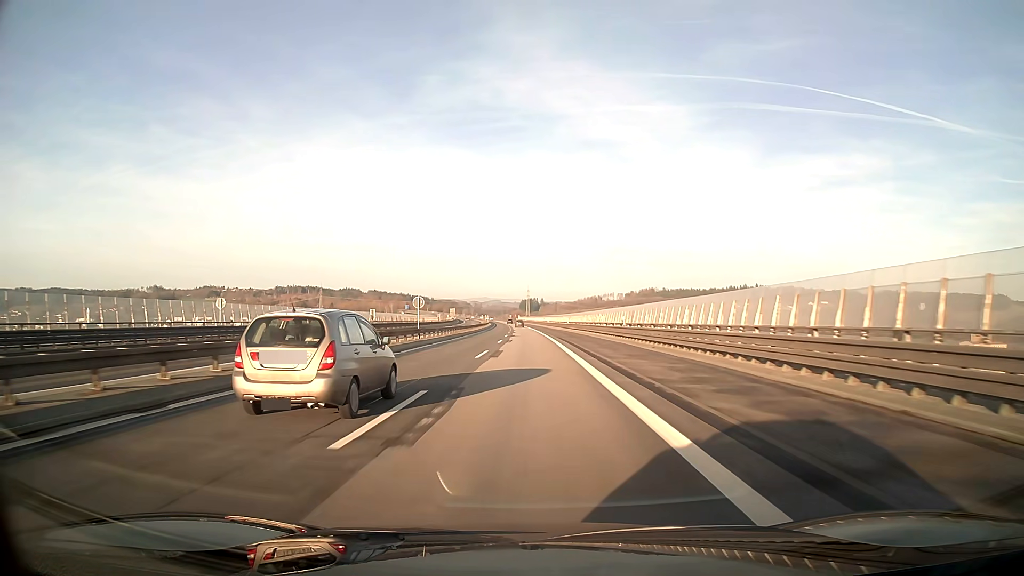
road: motorway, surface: asphalt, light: Day
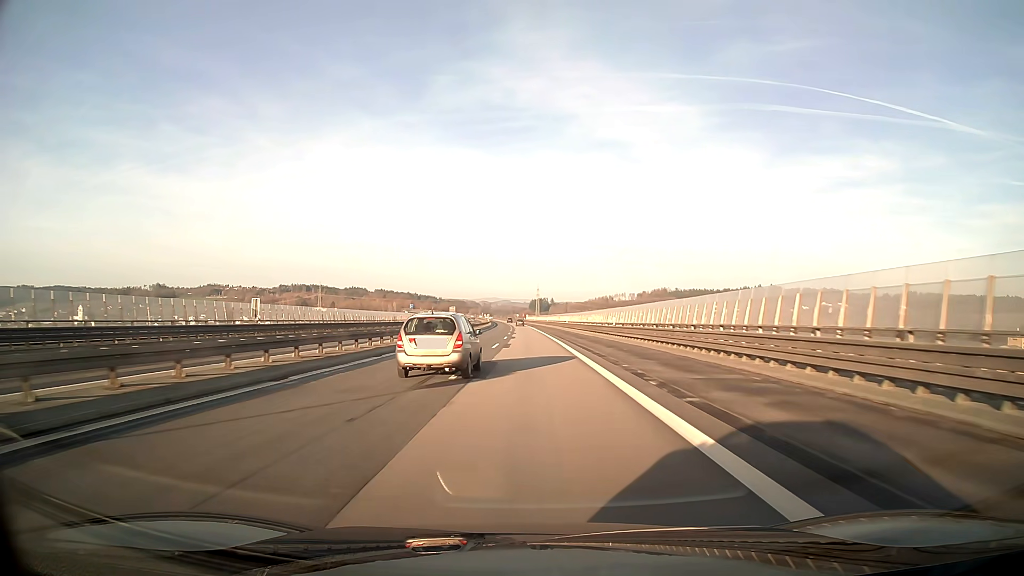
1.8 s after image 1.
(-0.4, +45.9) m; -1°
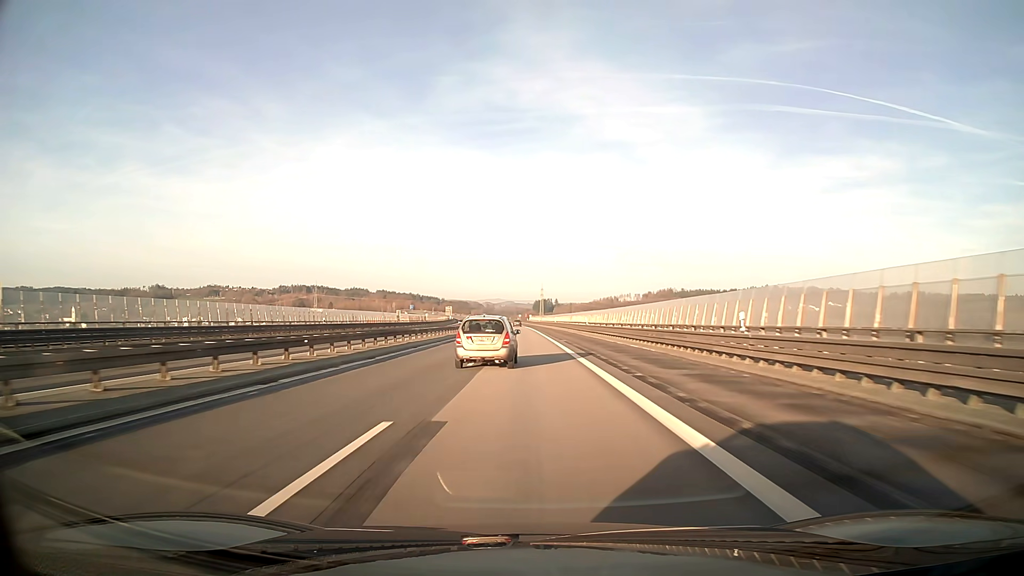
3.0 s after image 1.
(-0.1, +30.9) m; 0°
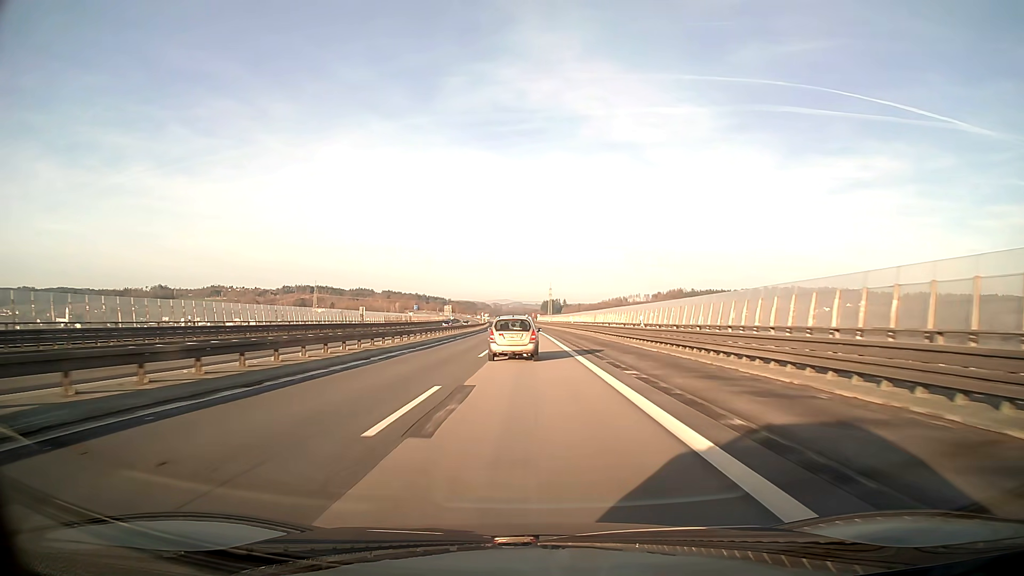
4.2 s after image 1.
(-0.2, +31.1) m; -1°
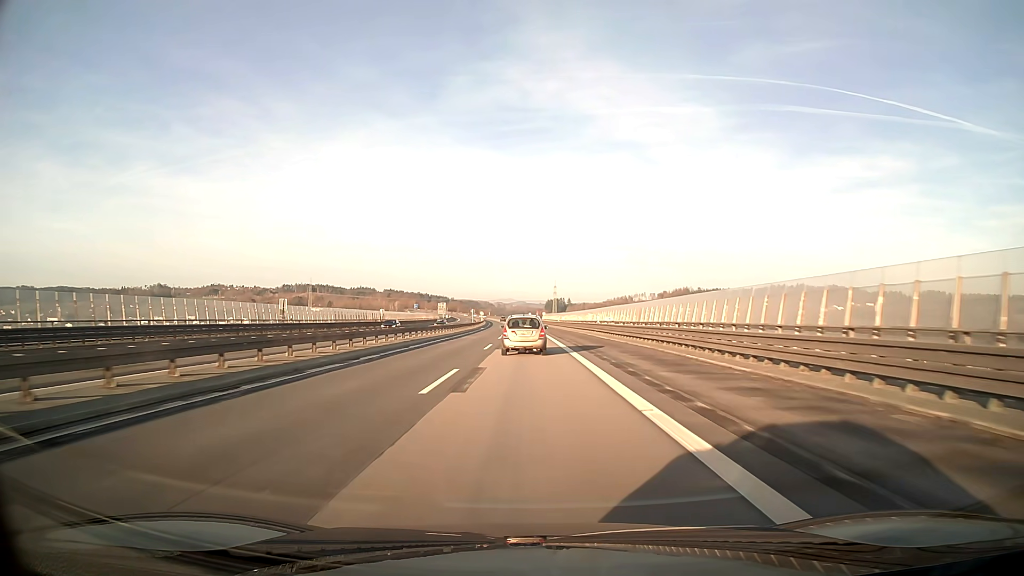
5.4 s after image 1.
(-0.1, +31.3) m; 0°
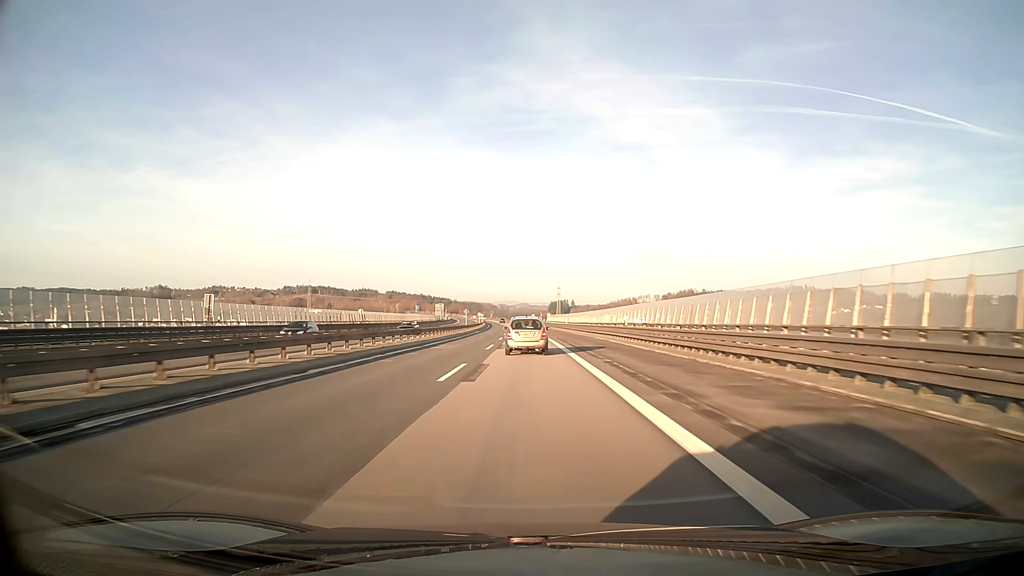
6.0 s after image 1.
(0.0, +15.7) m; 0°
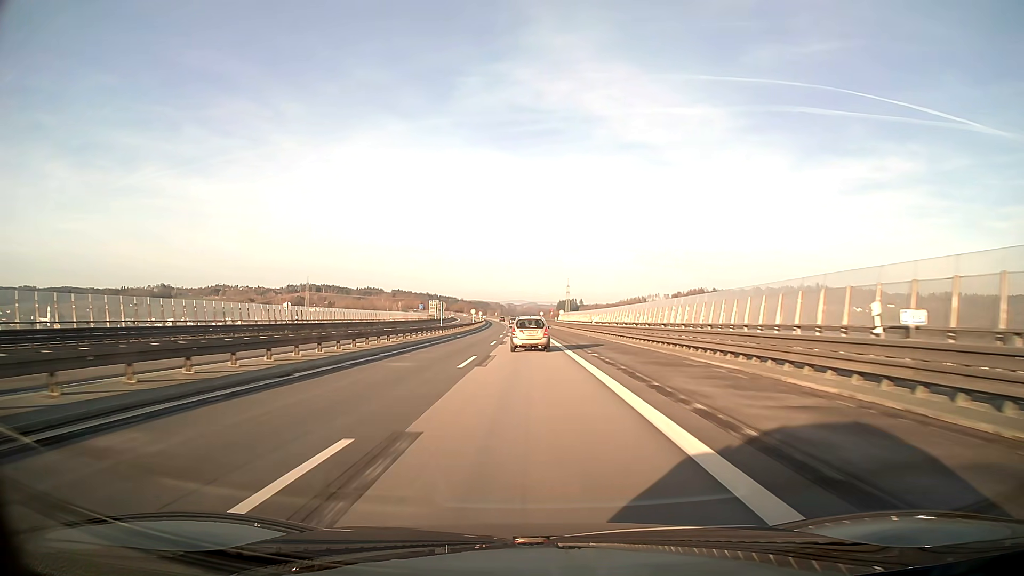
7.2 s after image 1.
(-0.2, +31.4) m; -1°
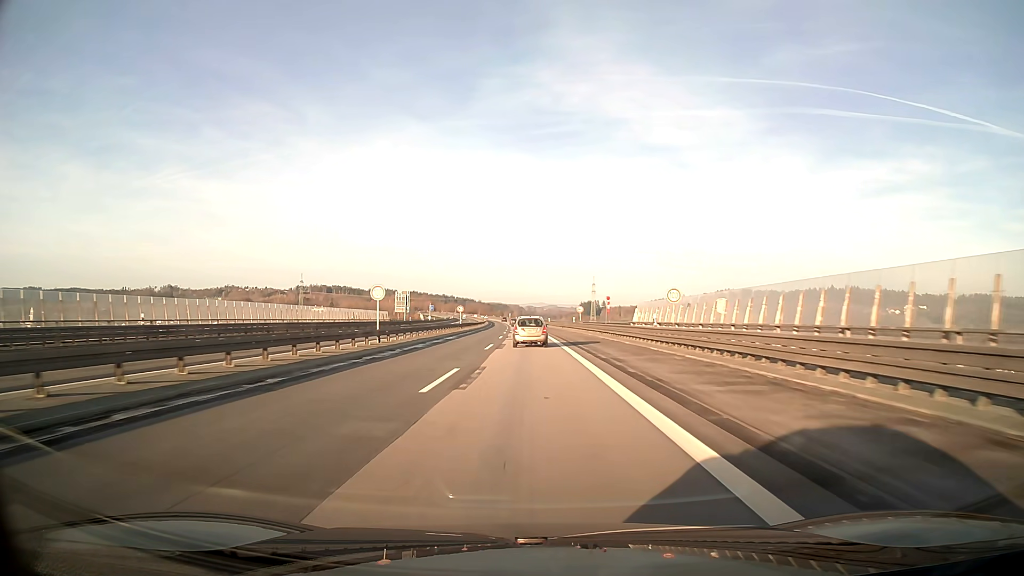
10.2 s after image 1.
(-1.2, +78.8) m; -2°
(0, +10) (0, +20) (0, +30) (0, +40) (0, +50) (-1, +60) (-1, +70) (-1, +80) (-1, +90) (-2, +100) m
